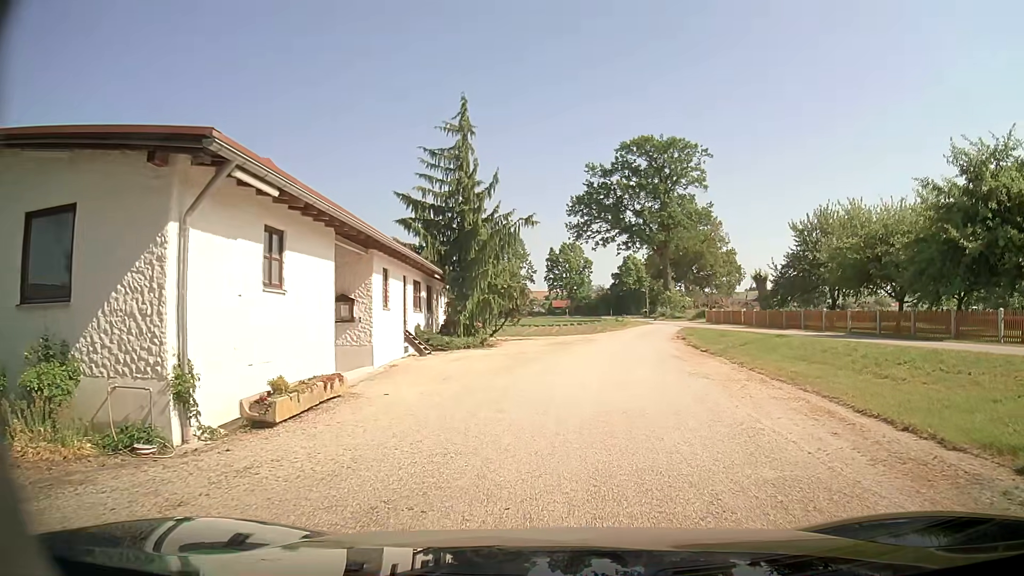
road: service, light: Day
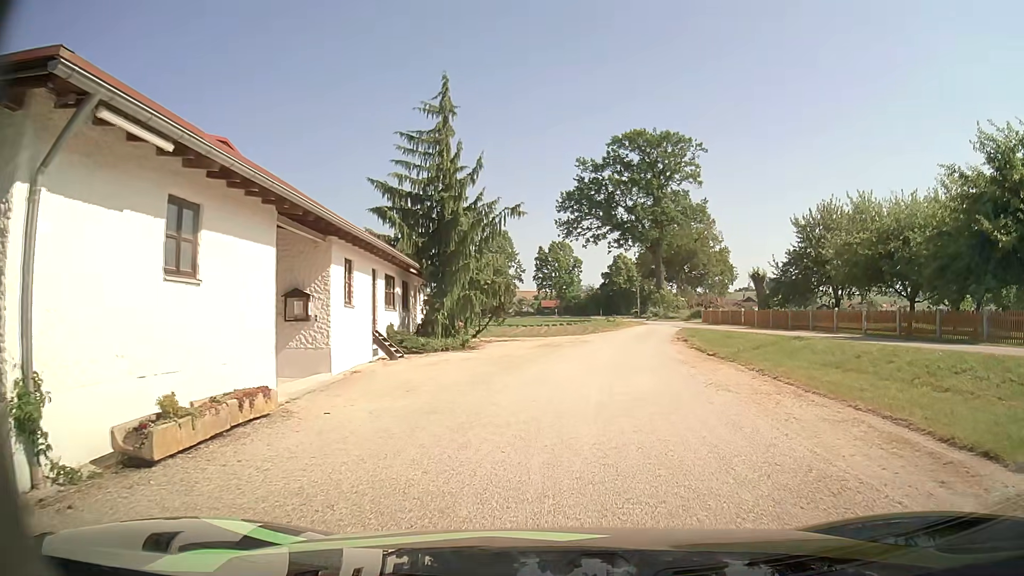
(+0.1, +2.8) m; +2°
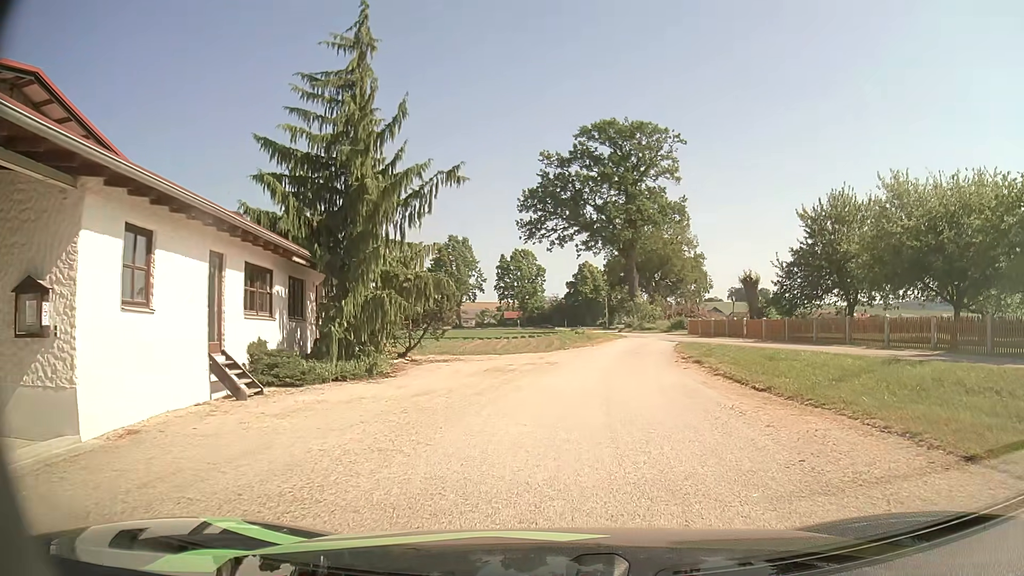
(+0.2, +8.6) m; +3°
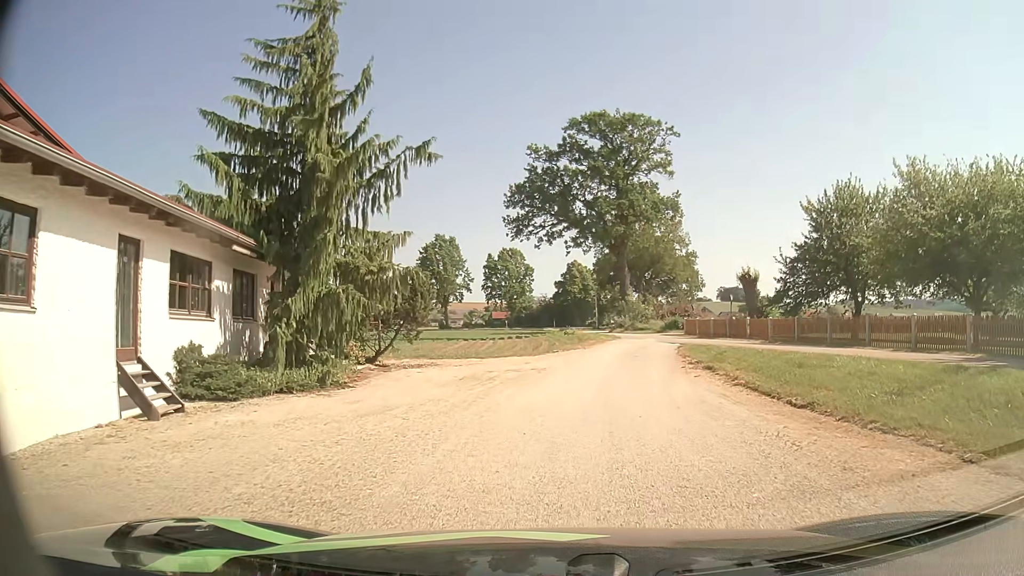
(0.0, +2.8) m; +1°
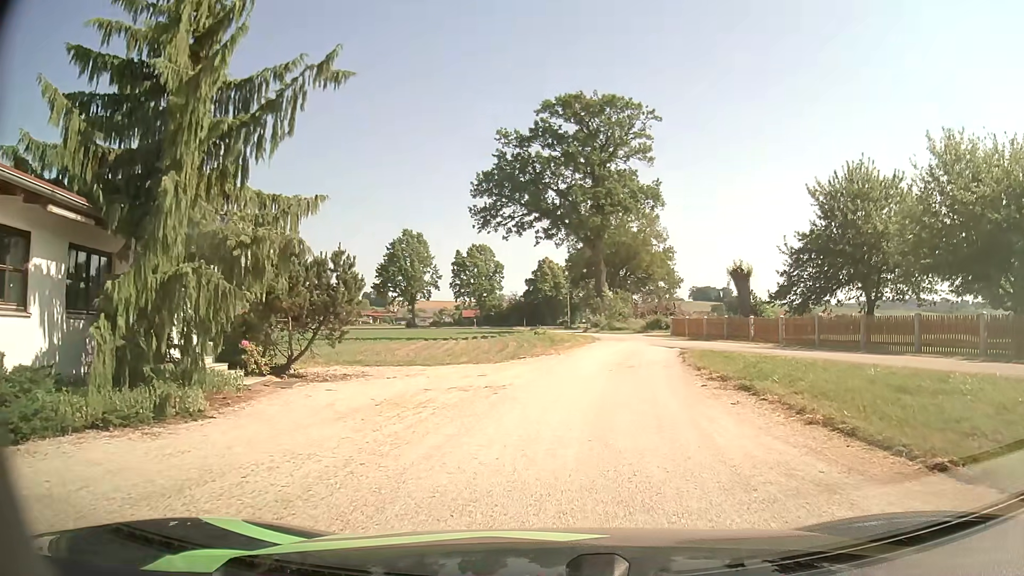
(+0.1, +5.4) m; +2°
(0, +10) (+2, +20) (+4, +30) (+4, +40) (+3, +50) (+2, +60) (+2, +70) (+2, +80) (+3, +89) (+5, +99) m
